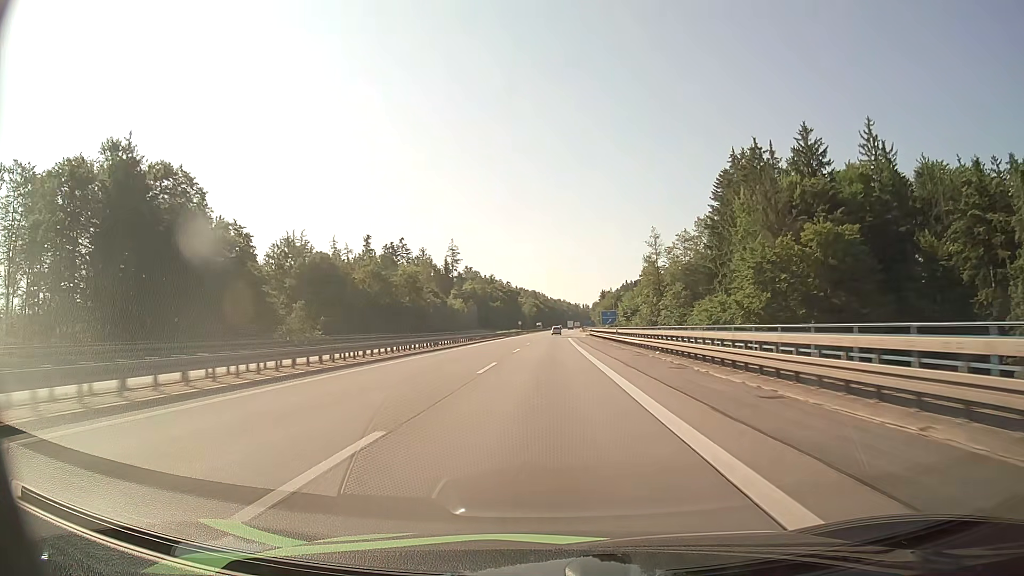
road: motorway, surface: asphalt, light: Day
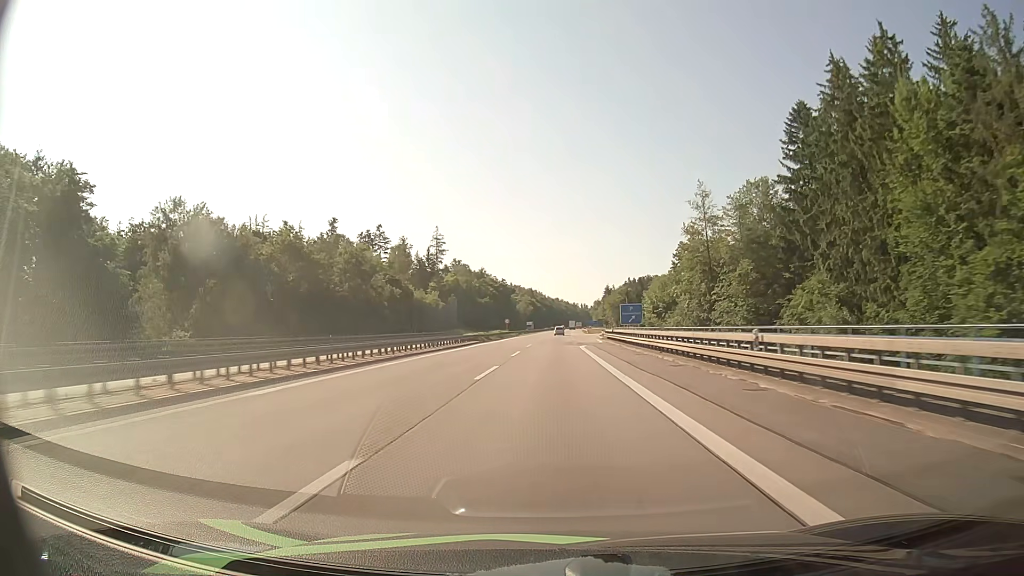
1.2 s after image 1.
(0.0, +37.2) m; 0°
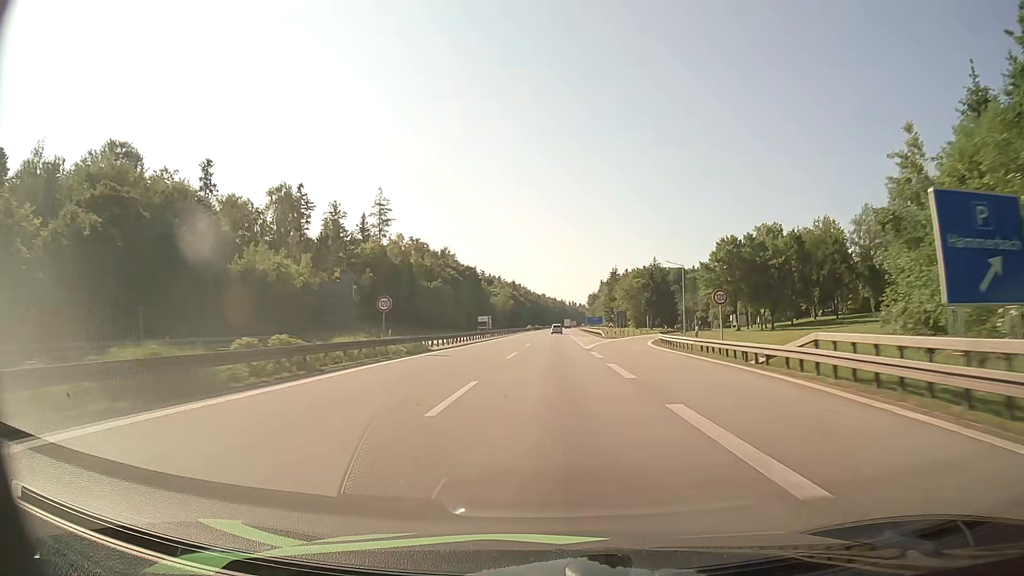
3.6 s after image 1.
(+0.7, +75.0) m; +1°
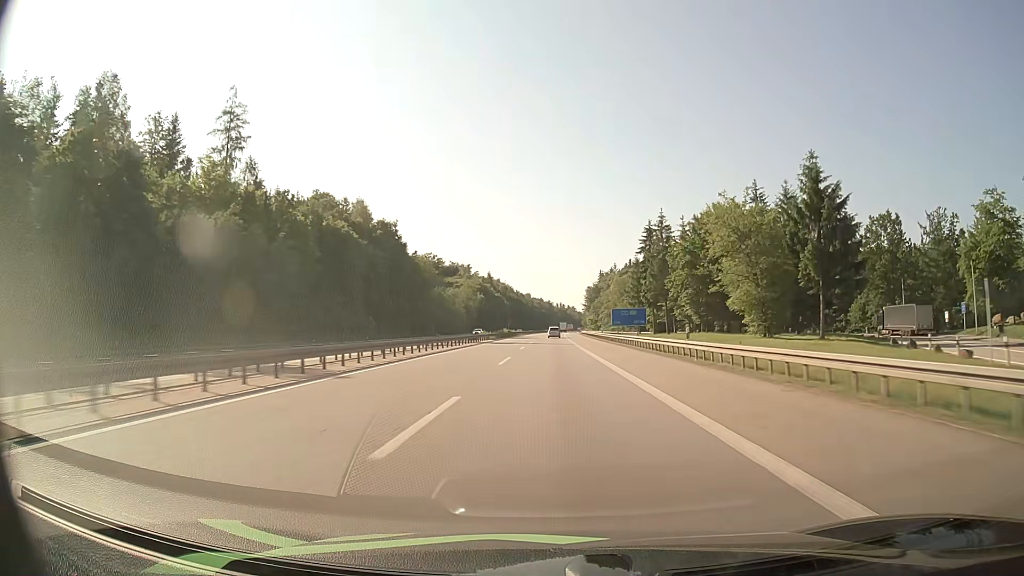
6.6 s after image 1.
(+1.0, +93.6) m; +1°
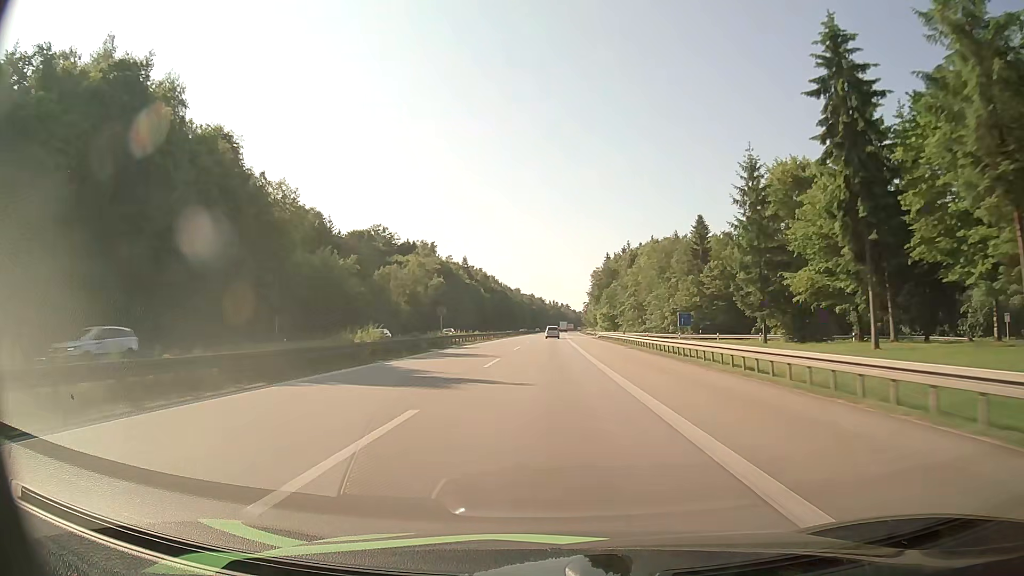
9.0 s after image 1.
(+0.5, +74.5) m; +1°
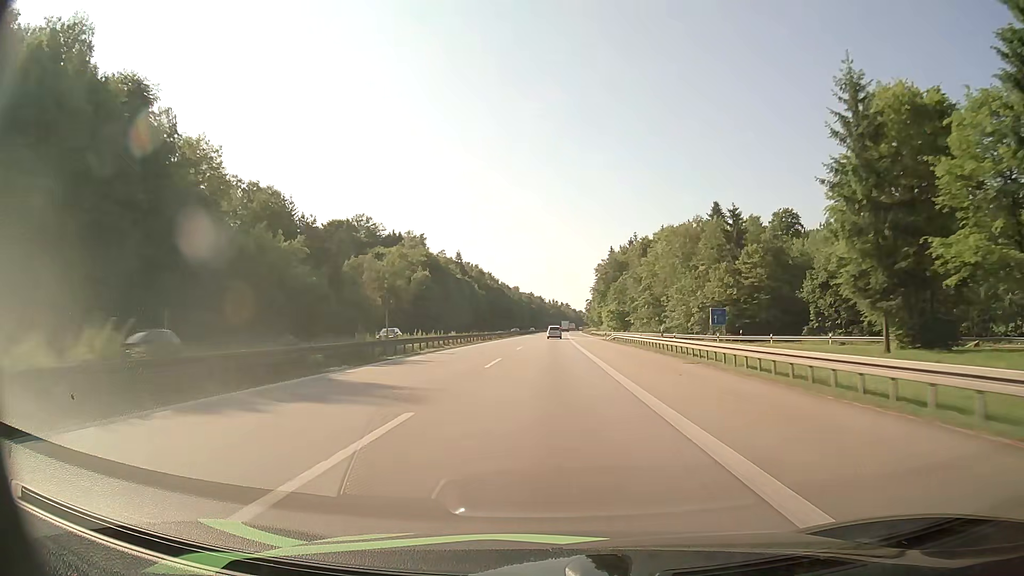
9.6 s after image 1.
(0.0, +18.6) m; 0°
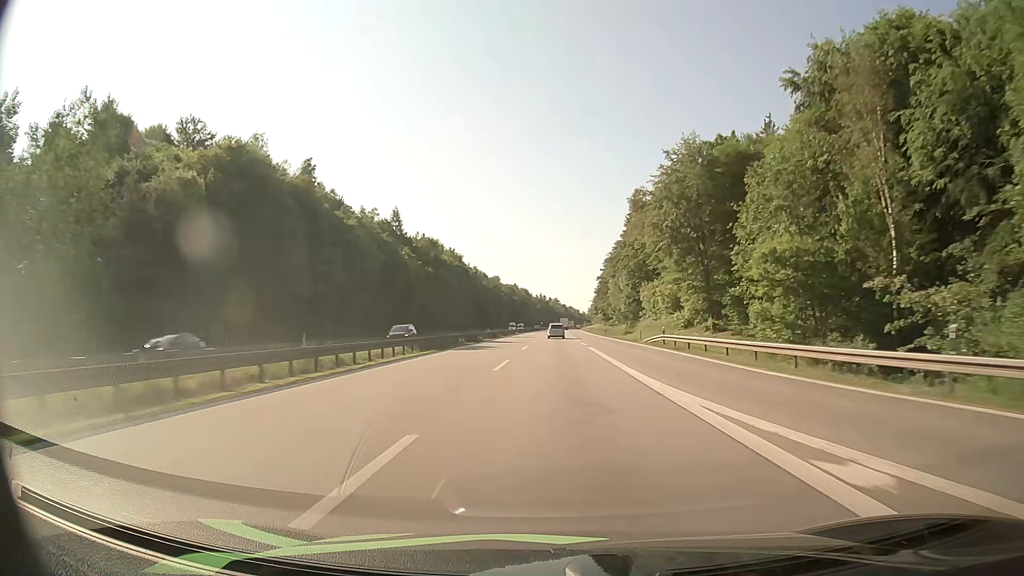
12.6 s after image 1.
(+0.5, +92.6) m; +1°
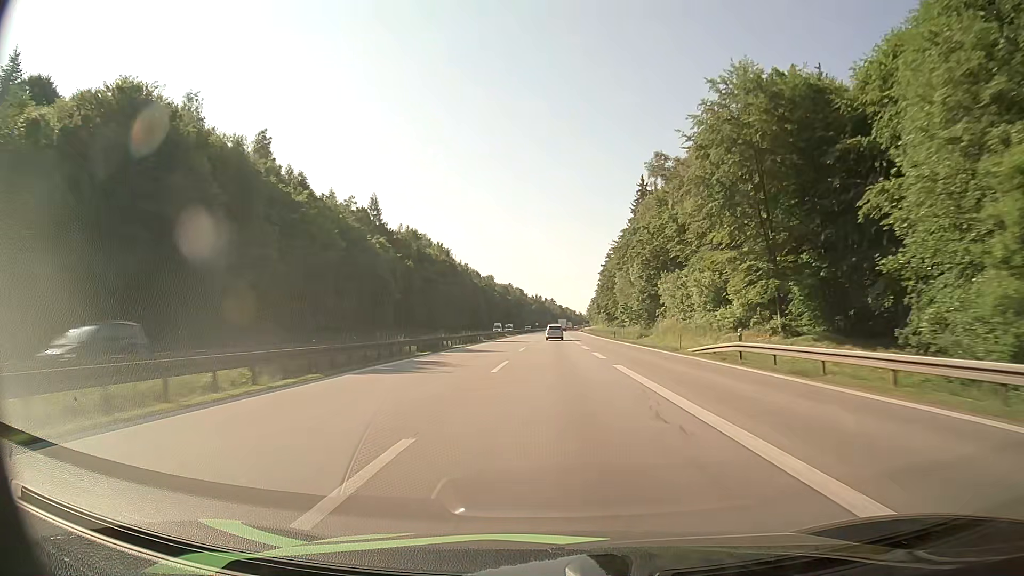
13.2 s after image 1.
(0.0, +18.4) m; 0°
(0, +10) (0, +20) (0, +30) (0, +40) (0, +50) (0, +60) (+1, +70) (+1, +80) (+1, +90) (+1, +100) m
